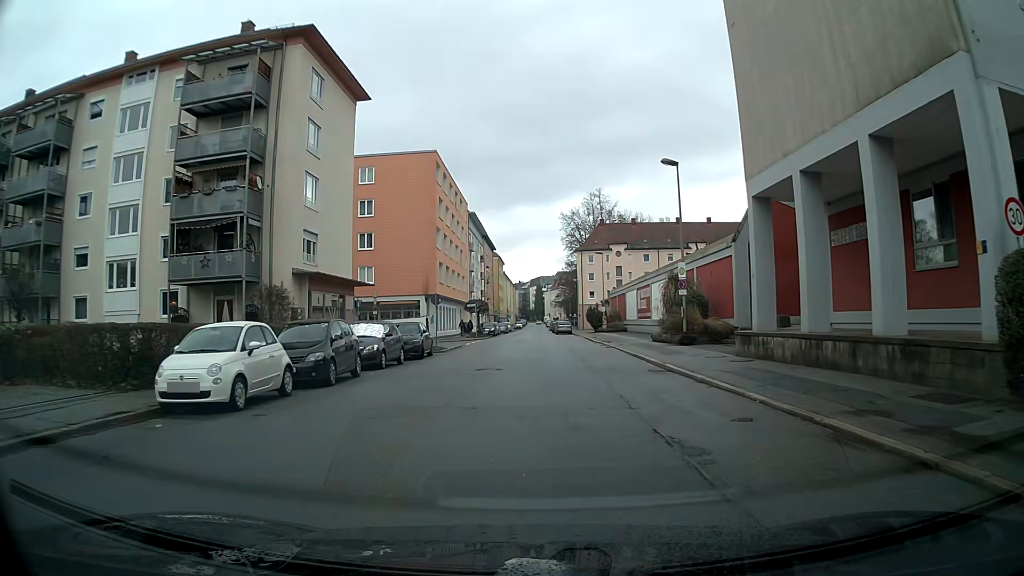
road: tertiary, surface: asphalt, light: Day
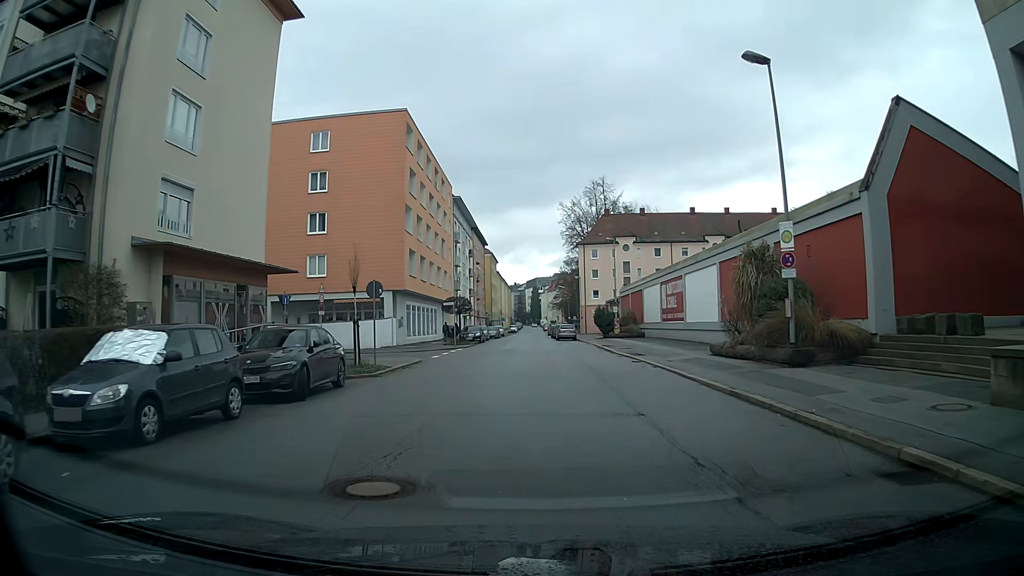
(0.0, +13.2) m; 0°
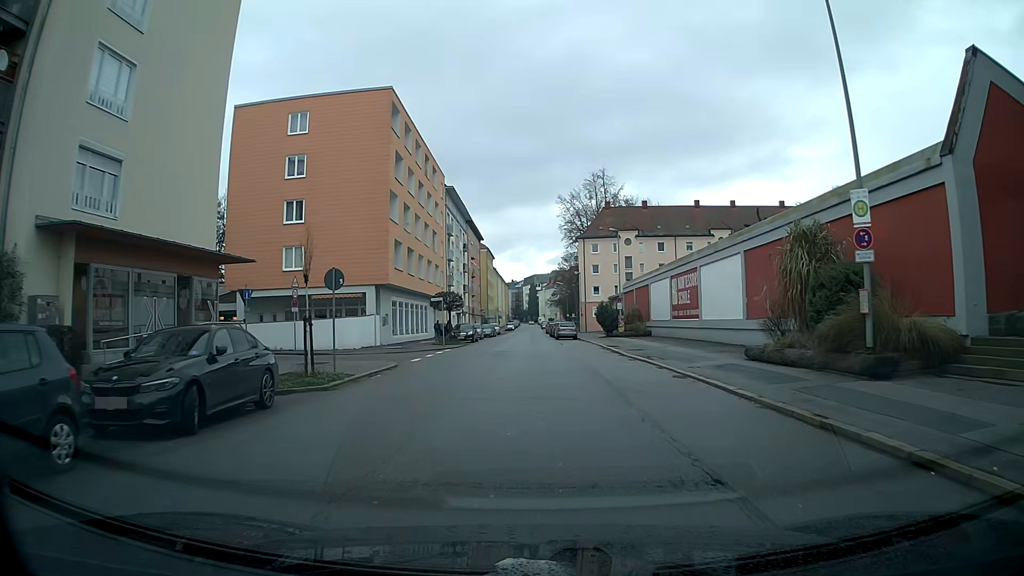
(0.0, +4.4) m; 0°
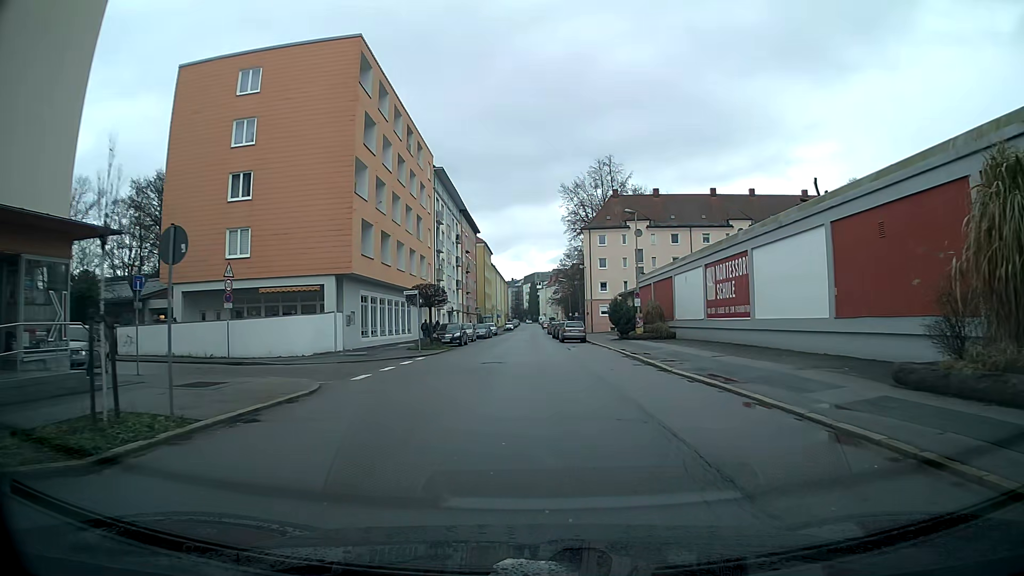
(0.0, +8.8) m; 0°
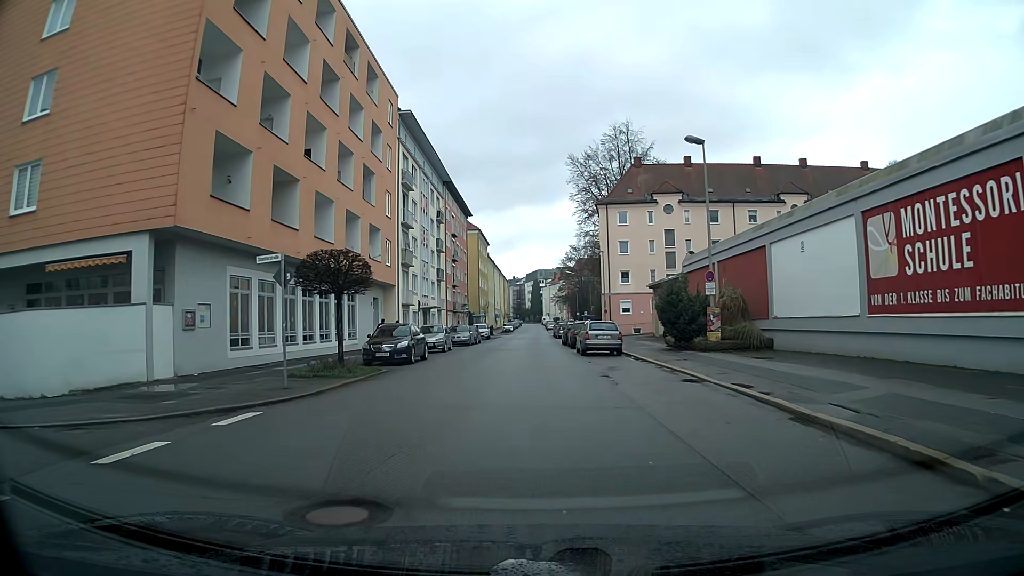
(+0.1, +17.6) m; 0°
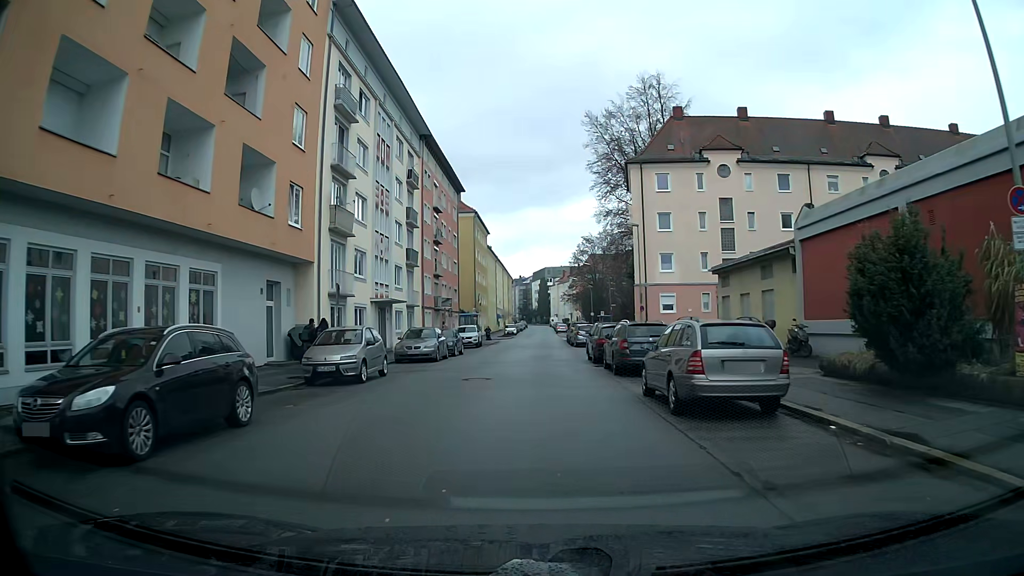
(-0.1, +17.7) m; -1°
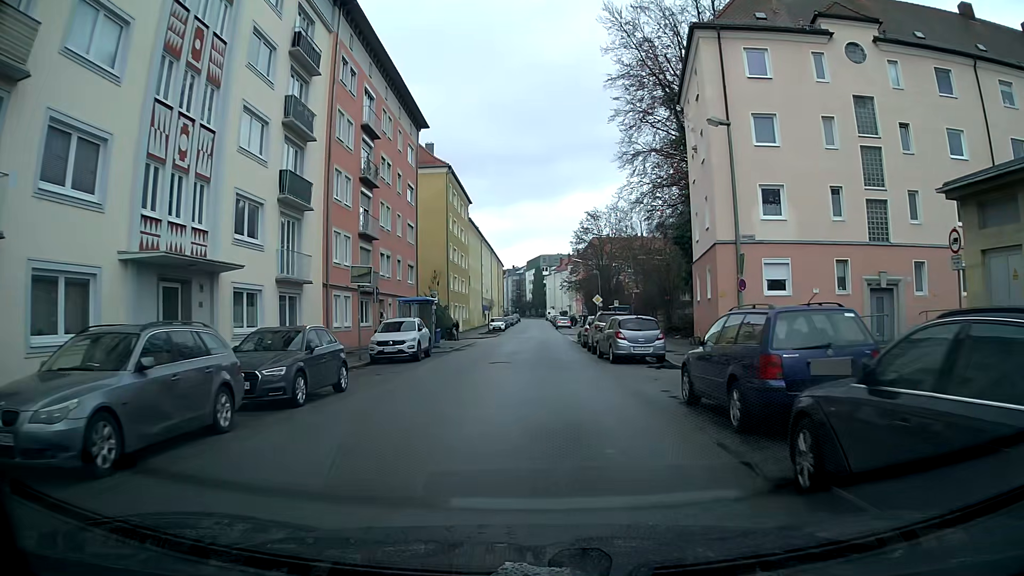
(+0.1, +22.4) m; +1°
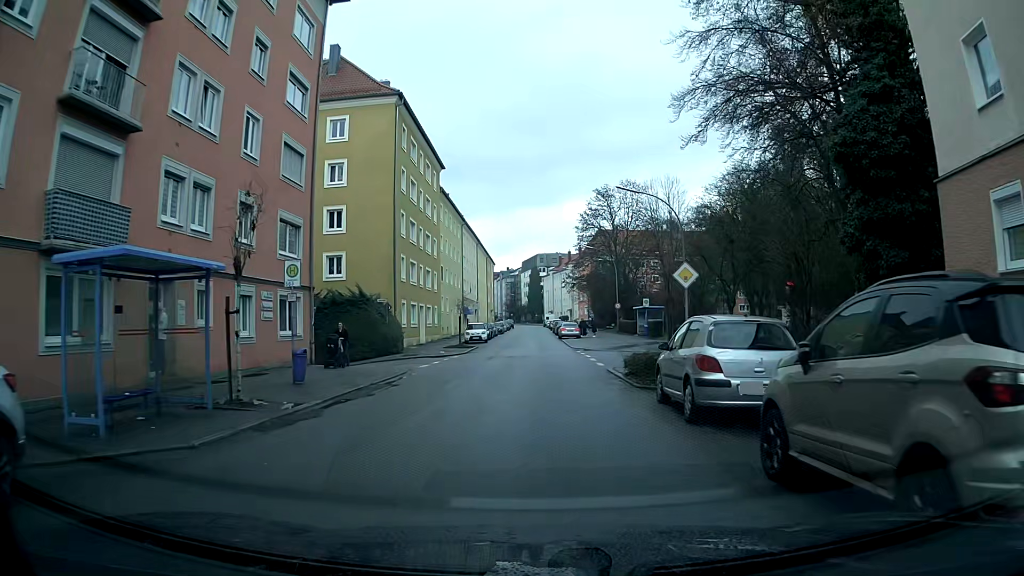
(0.0, +22.7) m; 0°
